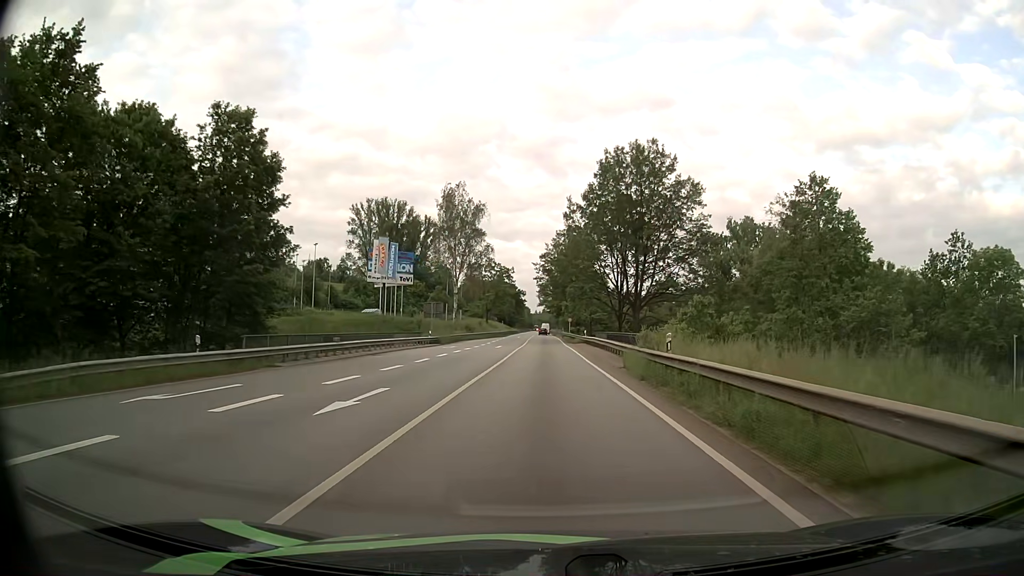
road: primary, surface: asphalt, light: Day
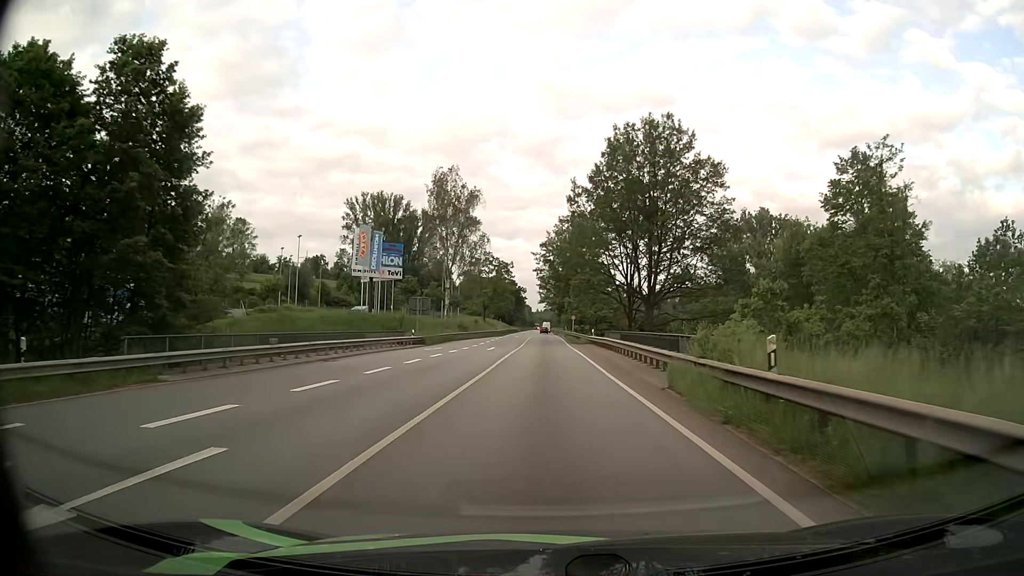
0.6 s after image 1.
(0.0, +8.2) m; 0°
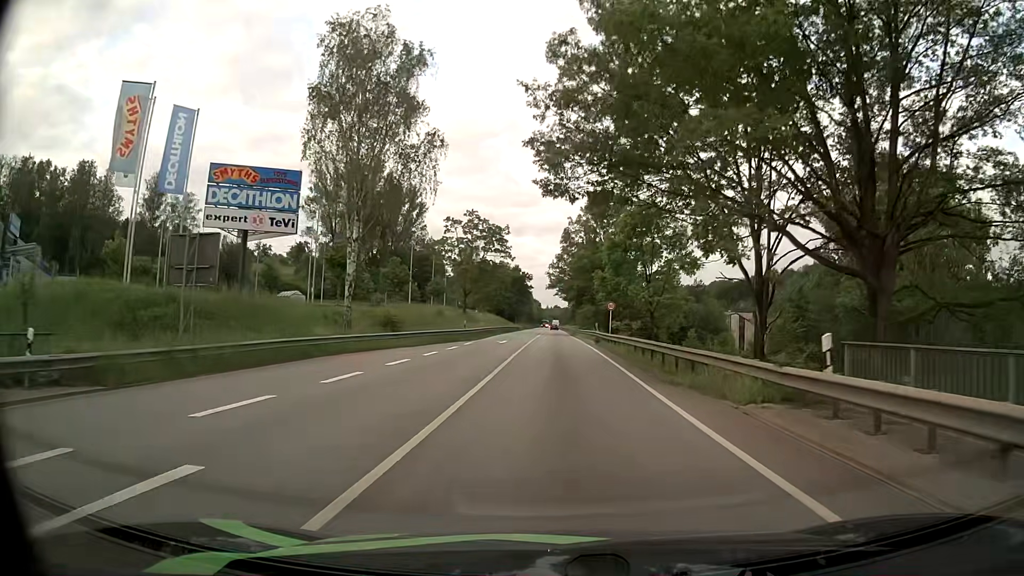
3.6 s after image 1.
(-0.3, +41.5) m; -1°
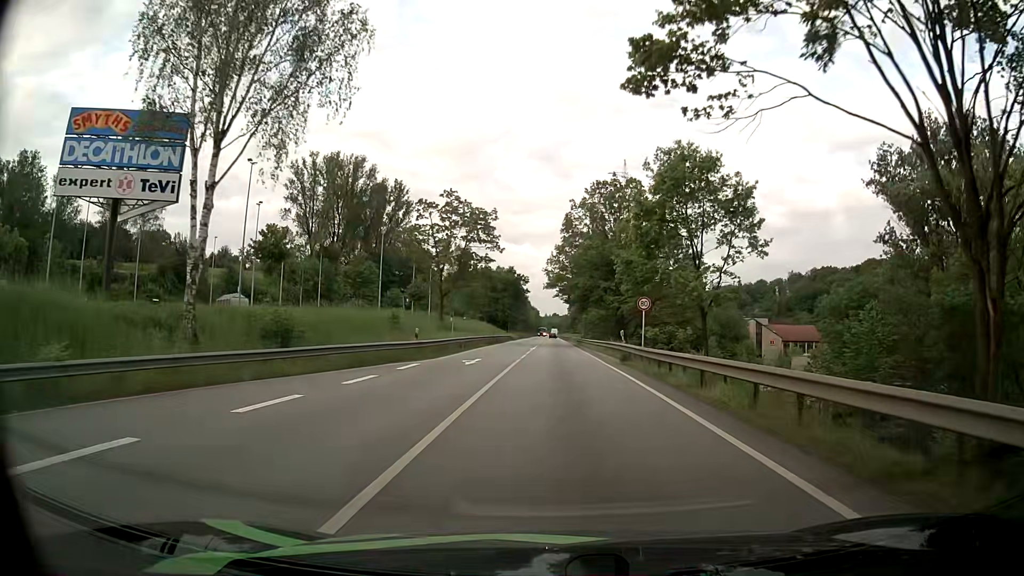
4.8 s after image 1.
(0.0, +16.9) m; 0°
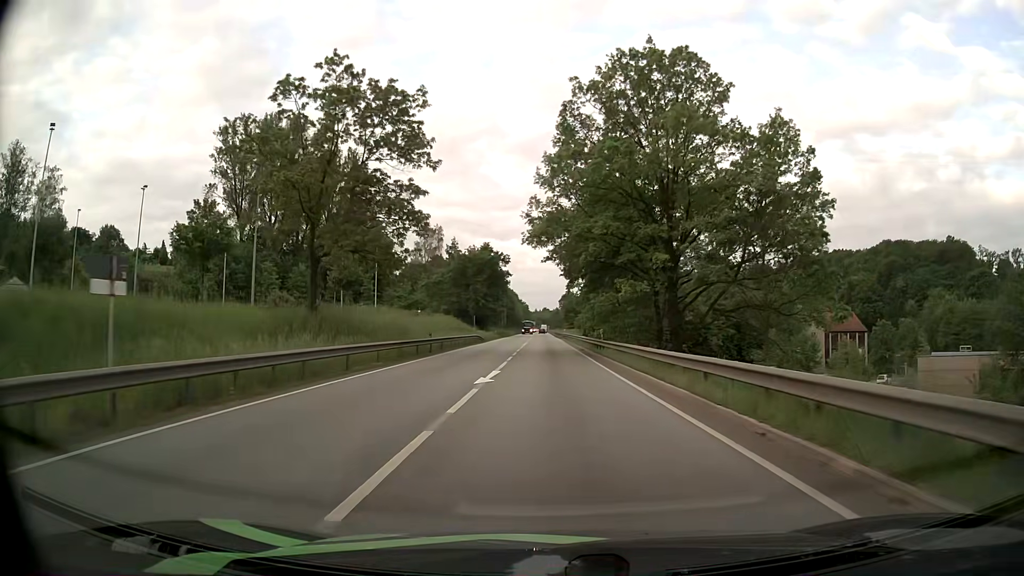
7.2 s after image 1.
(+0.2, +33.7) m; +1°
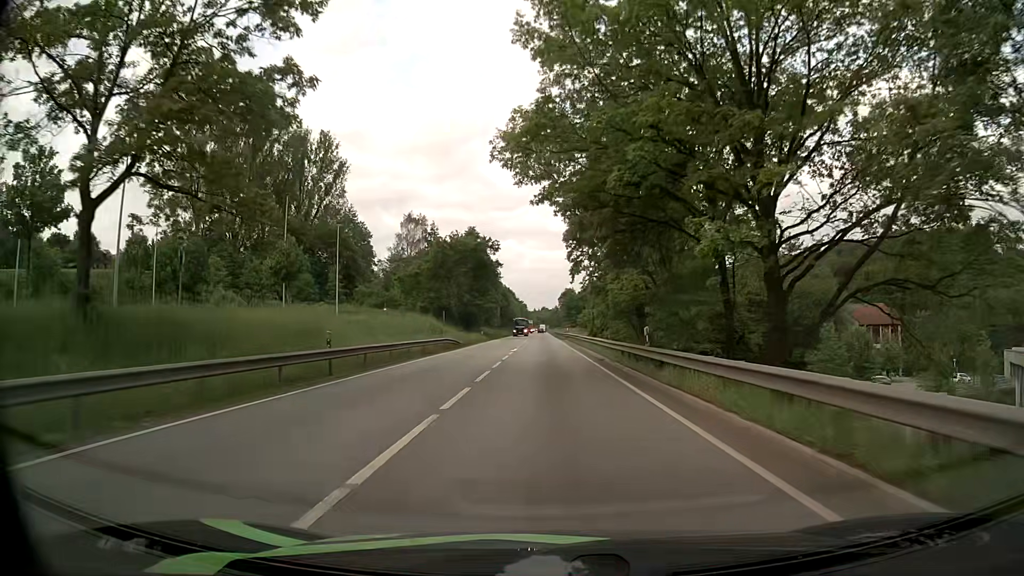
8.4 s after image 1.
(0.0, +17.2) m; 0°
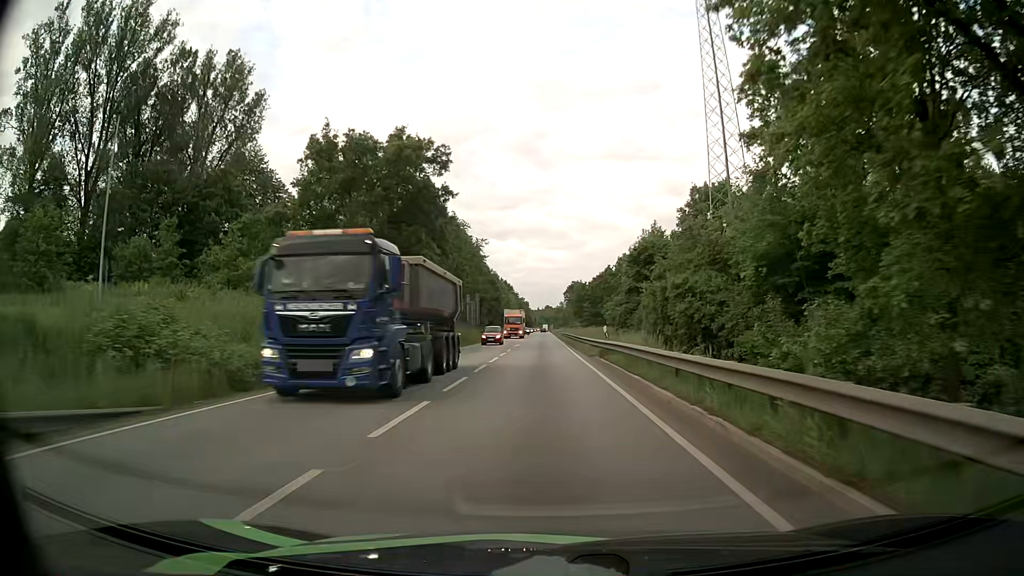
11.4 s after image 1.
(-0.2, +45.5) m; 0°
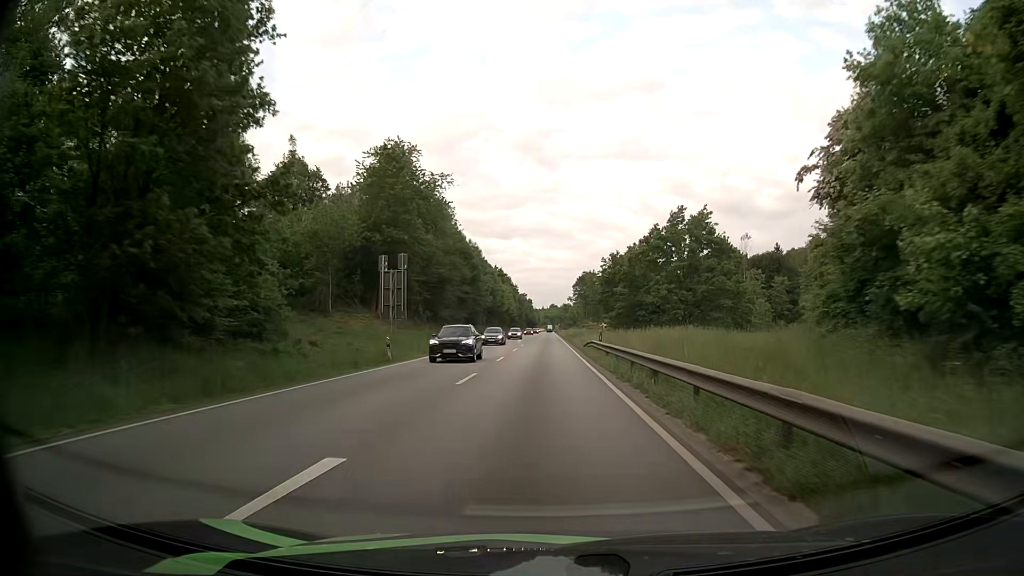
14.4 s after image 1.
(-0.2, +48.2) m; -1°
